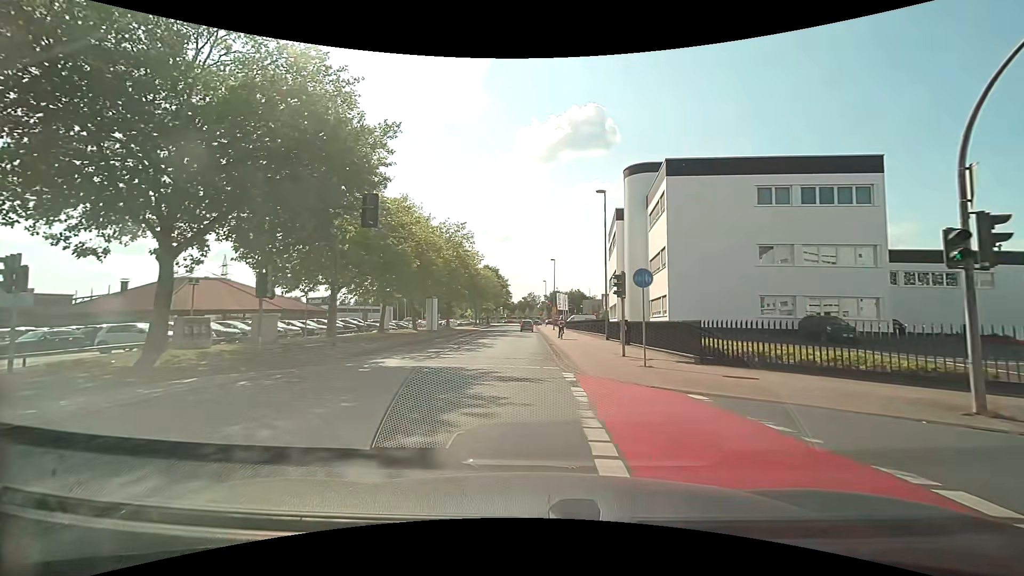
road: tertiary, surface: asphalt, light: Day
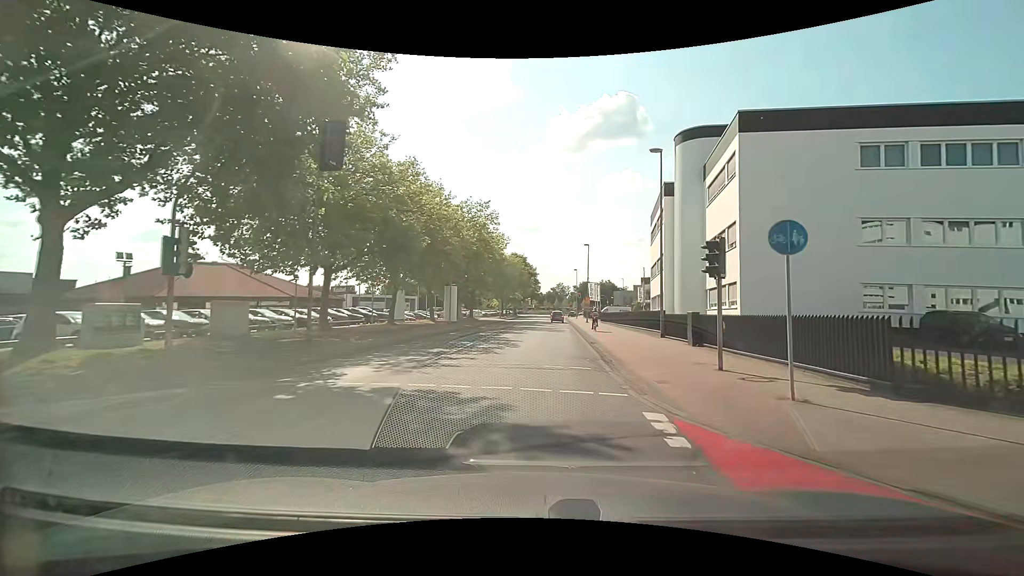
(-0.3, +6.8) m; -3°
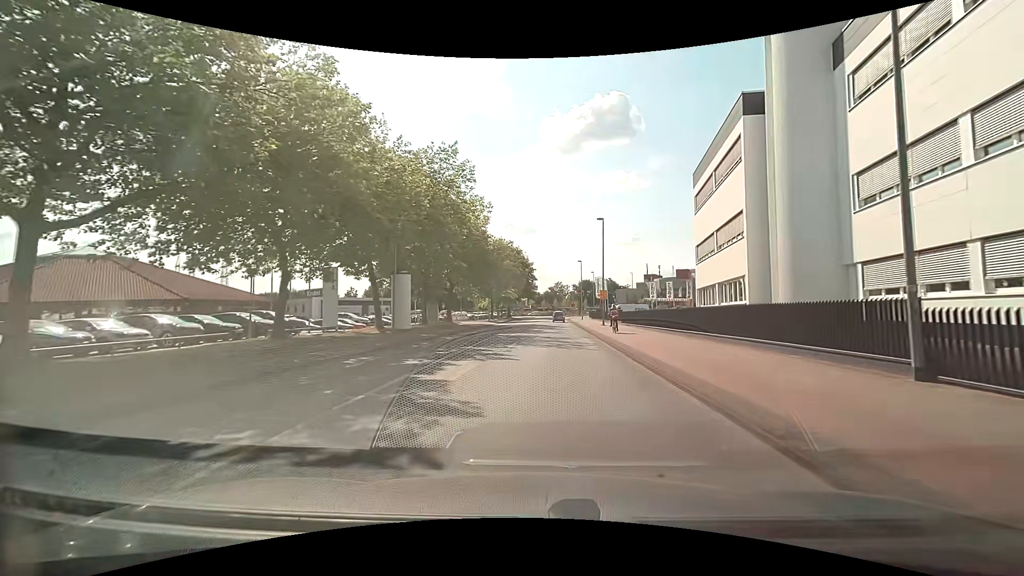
(+0.2, +18.1) m; +1°
(0, +10) (-1, +20) (-1, +30) (-1, +40) (-1, +50) (-1, +60) (-1, +70) (0, +80) (0, +90) (0, +100) m
